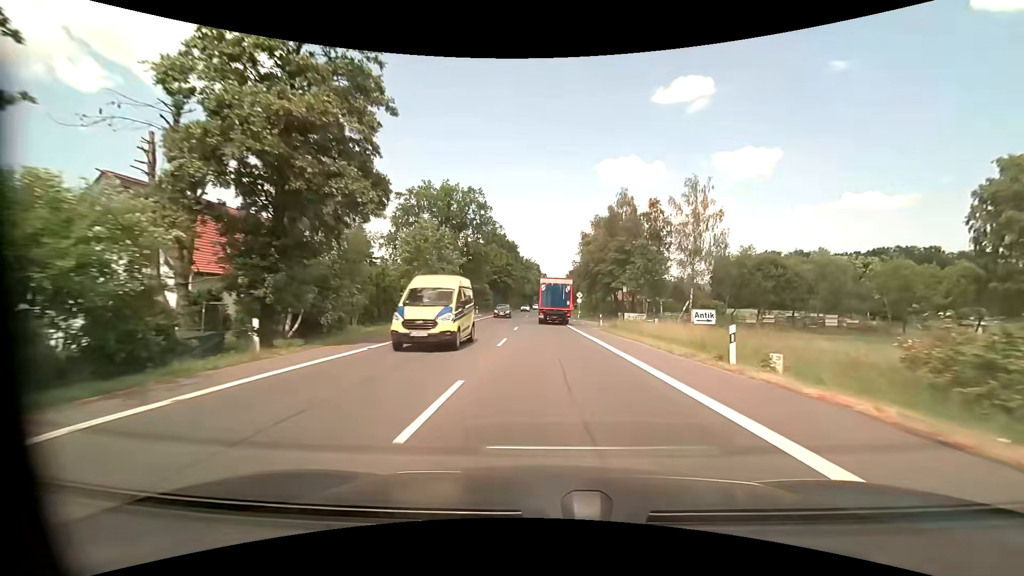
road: primary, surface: asphalt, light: Day
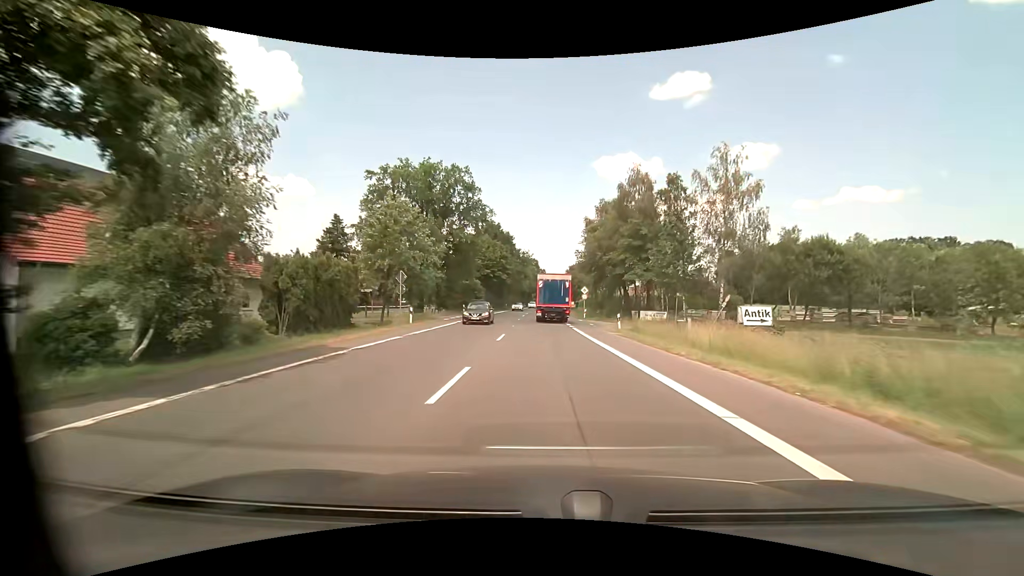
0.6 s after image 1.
(0.0, +10.0) m; 0°
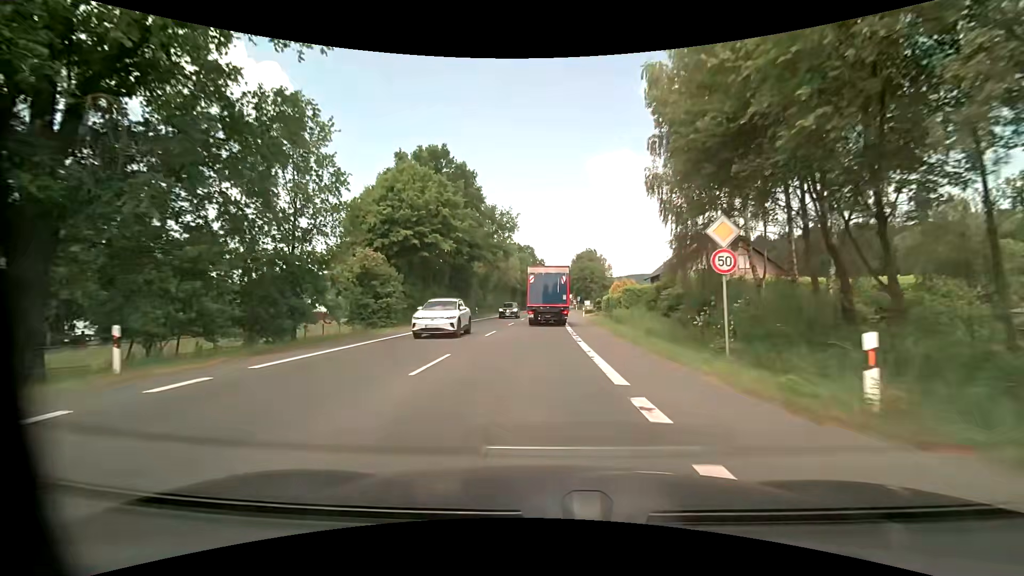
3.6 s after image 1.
(+0.2, +44.4) m; 0°
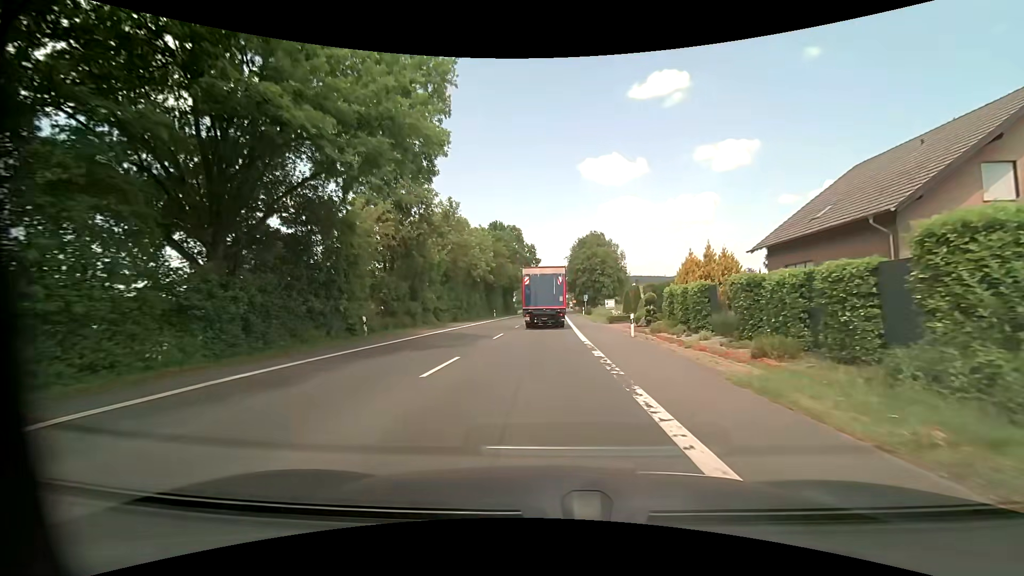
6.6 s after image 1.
(0.0, +35.3) m; +1°
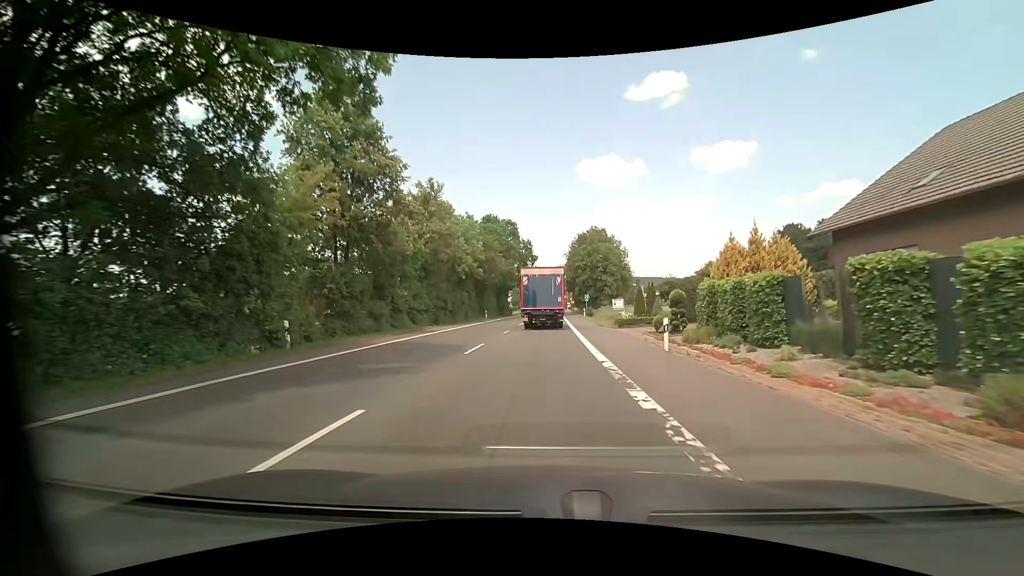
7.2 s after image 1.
(0.0, +7.0) m; 0°
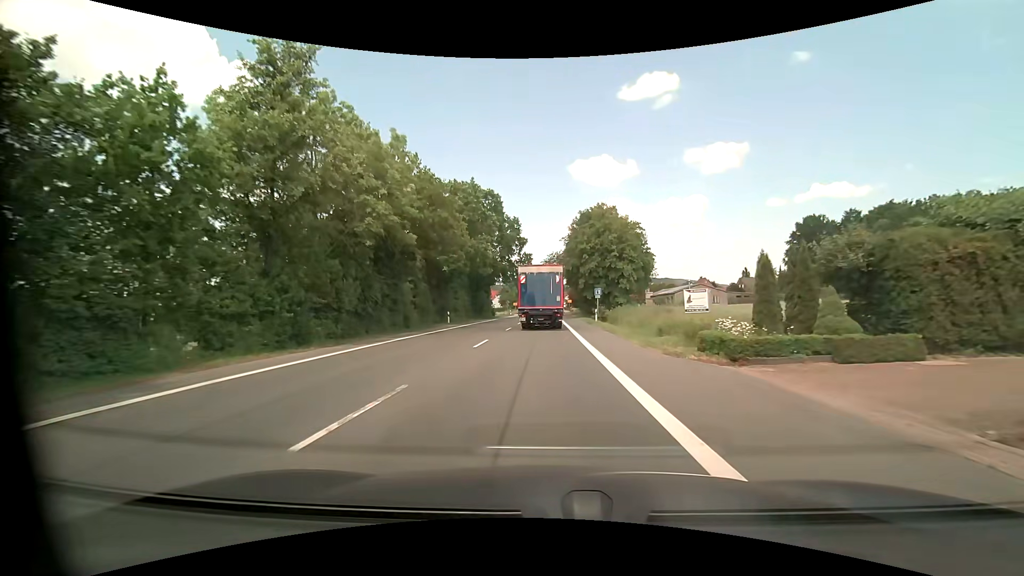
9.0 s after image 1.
(+0.2, +21.9) m; +1°
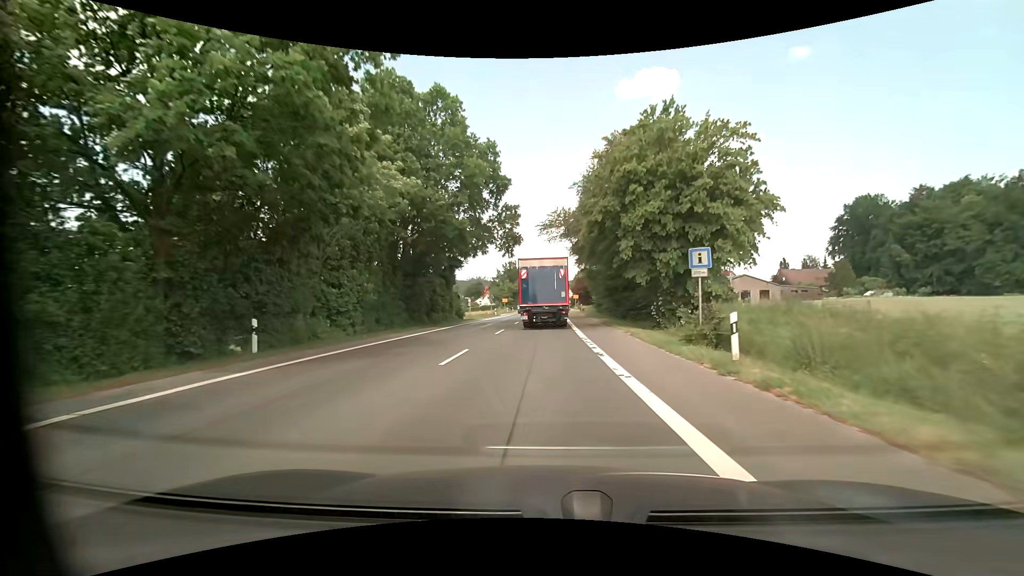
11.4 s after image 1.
(+0.2, +29.8) m; 0°
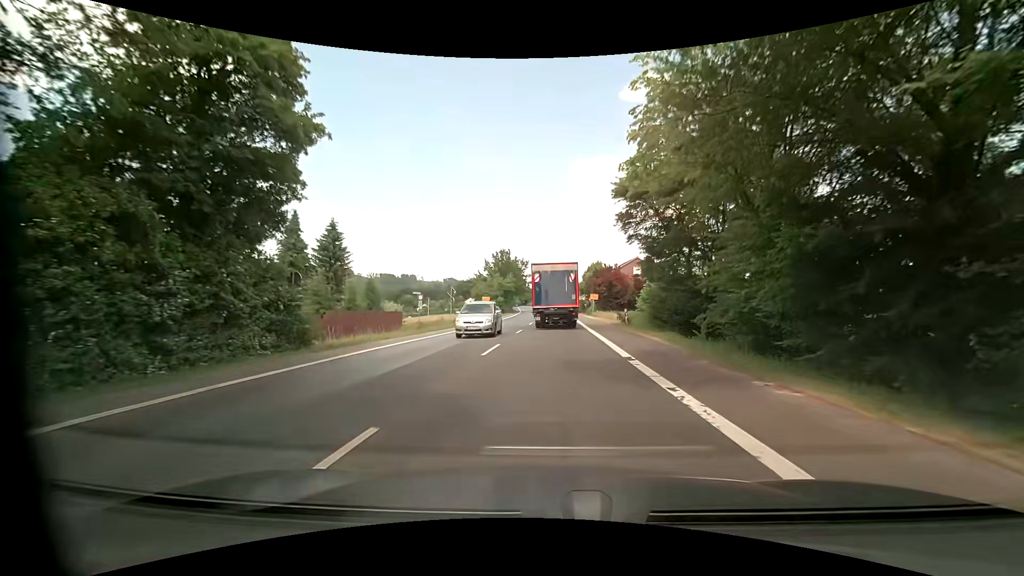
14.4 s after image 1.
(-0.2, +33.3) m; -1°
(0, +10) (0, +20) (+1, +30) (+1, +40) (+1, +50) (+1, +60) (+2, +70) (+2, +80) (+2, +90) (+2, +100) m
